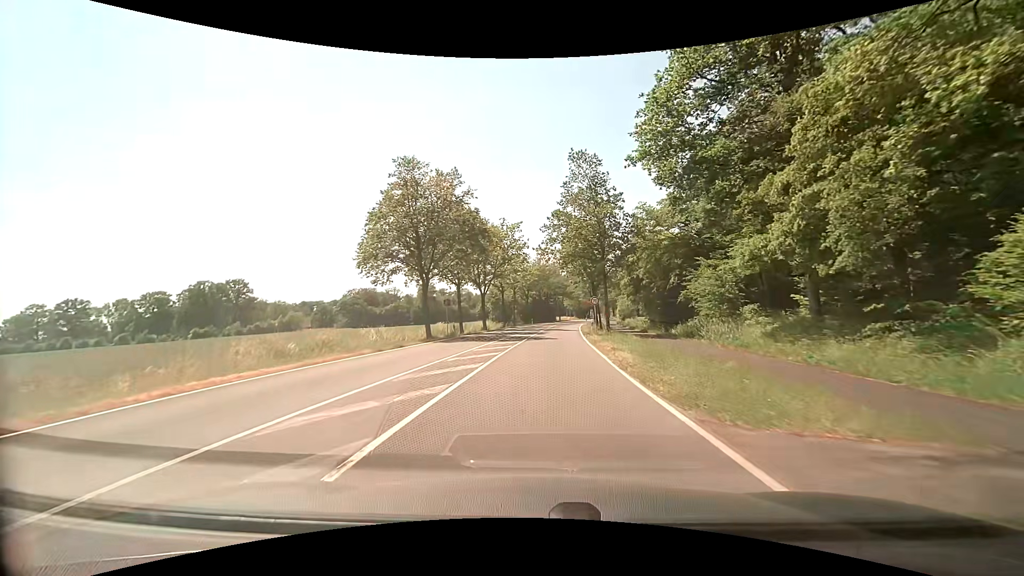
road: secondary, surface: asphalt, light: Day
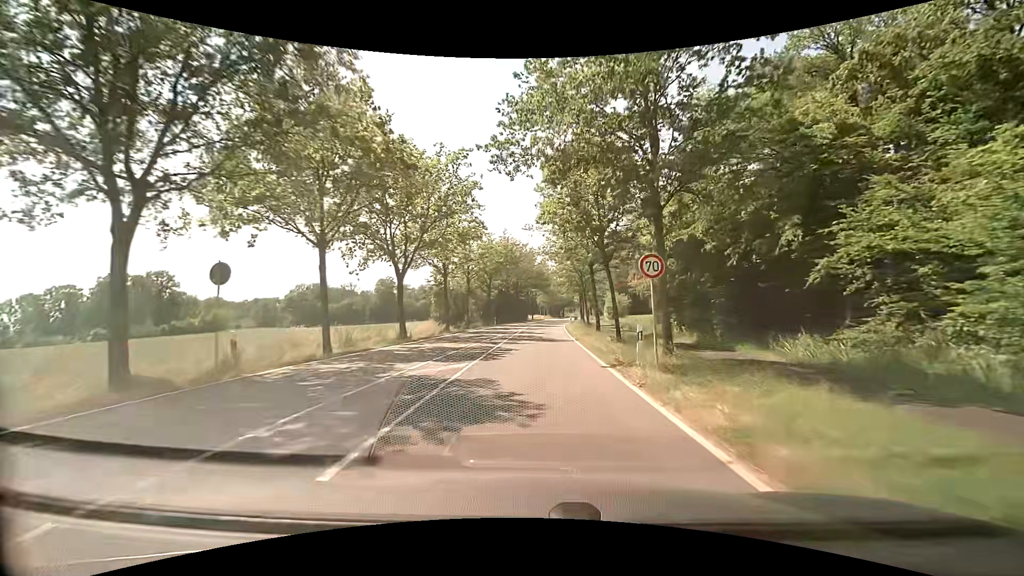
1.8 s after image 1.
(+0.7, +24.4) m; +3°
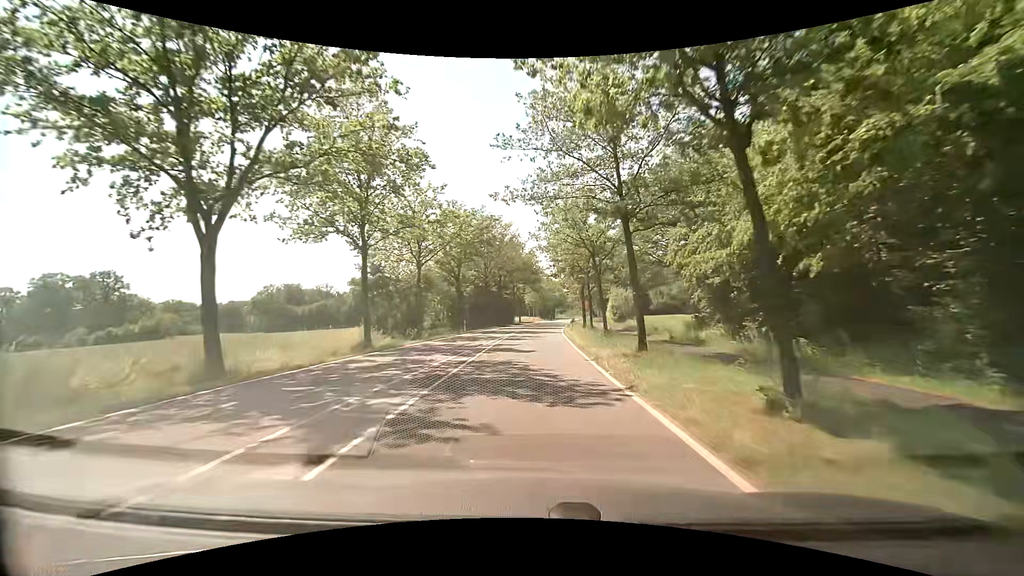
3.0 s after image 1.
(+0.3, +17.5) m; +2°
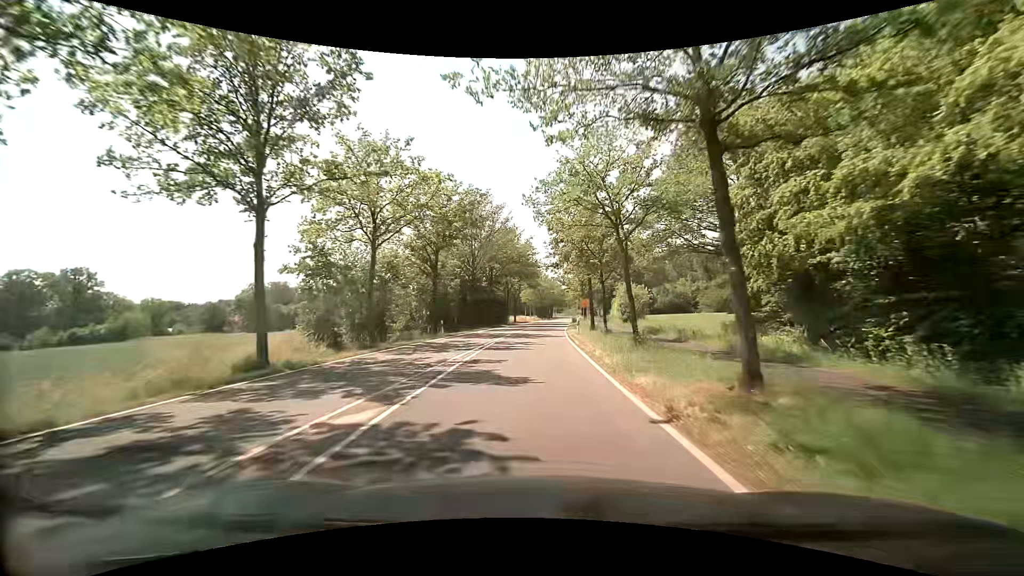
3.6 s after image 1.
(0.0, +9.1) m; +1°
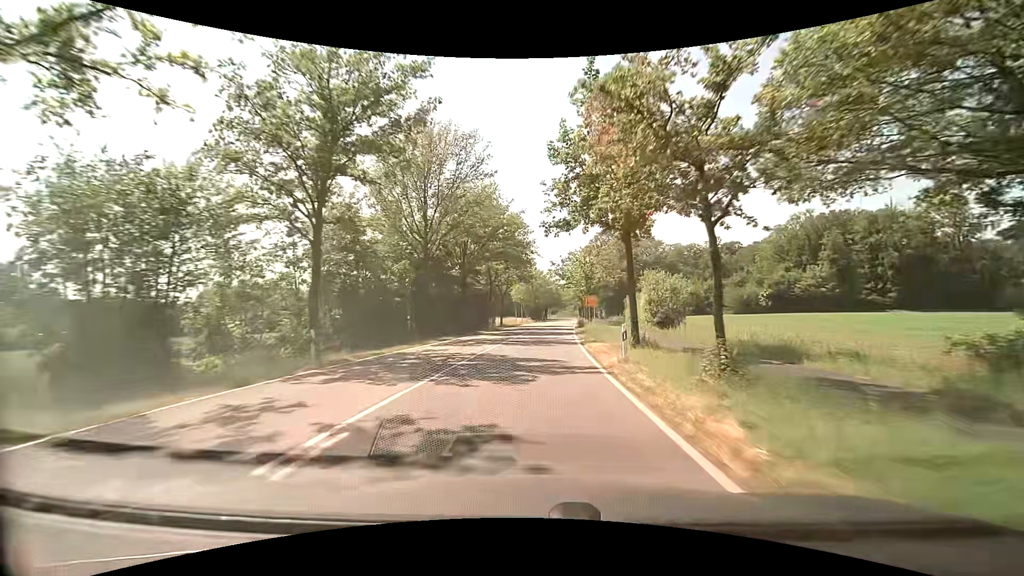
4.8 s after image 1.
(-0.1, +18.8) m; +1°
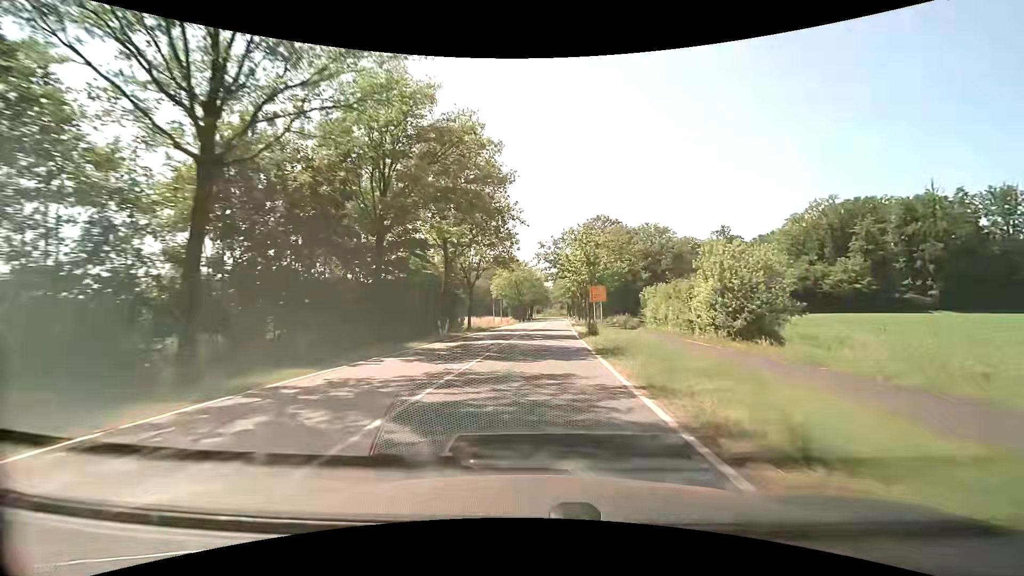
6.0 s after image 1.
(-0.2, +19.2) m; 0°
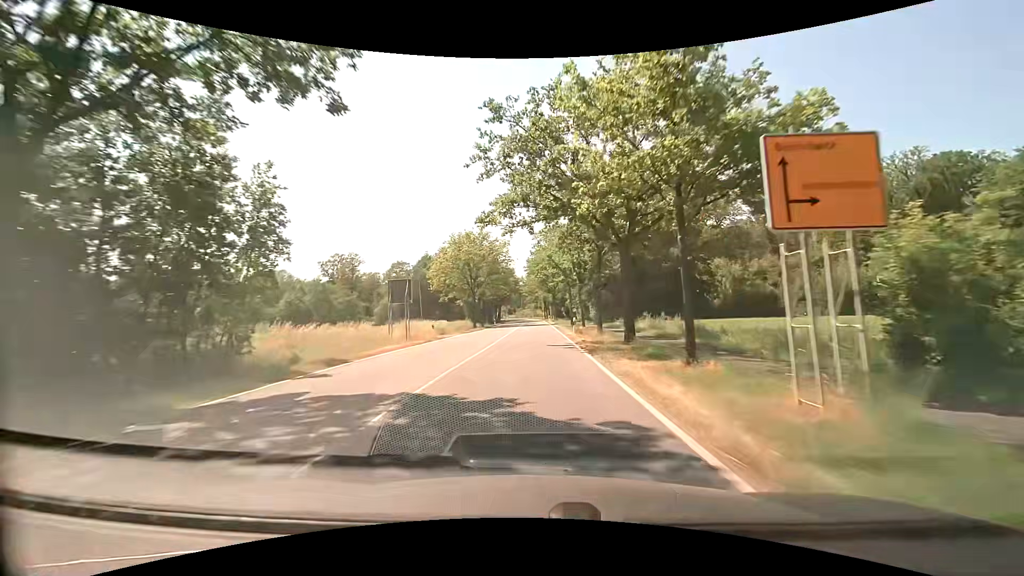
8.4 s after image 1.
(+1.3, +38.3) m; +3°
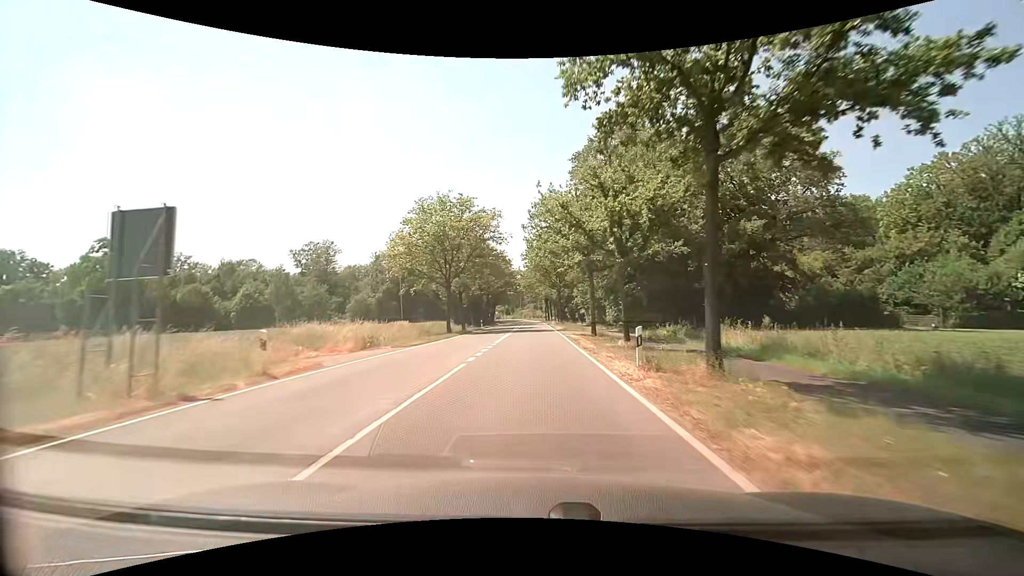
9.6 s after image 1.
(0.0, +19.6) m; 0°
(0, +10) (0, +20) (0, +30) (0, +40) (-1, +50) (-1, +60) (-1, +70) (-1, +80) (-1, +90) (-1, +100) m
